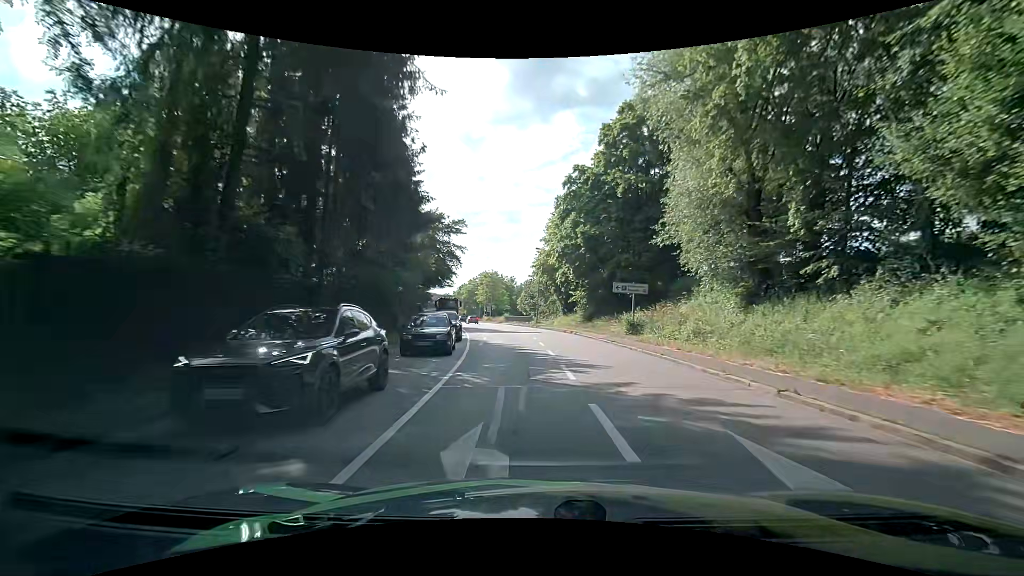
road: primary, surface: asphalt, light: Day
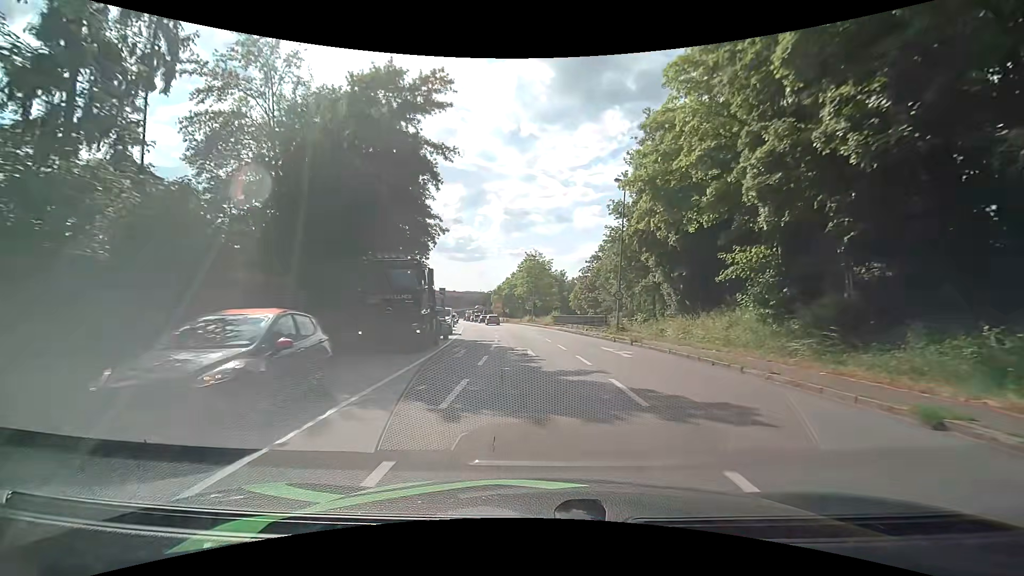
(-1.1, +32.9) m; -4°
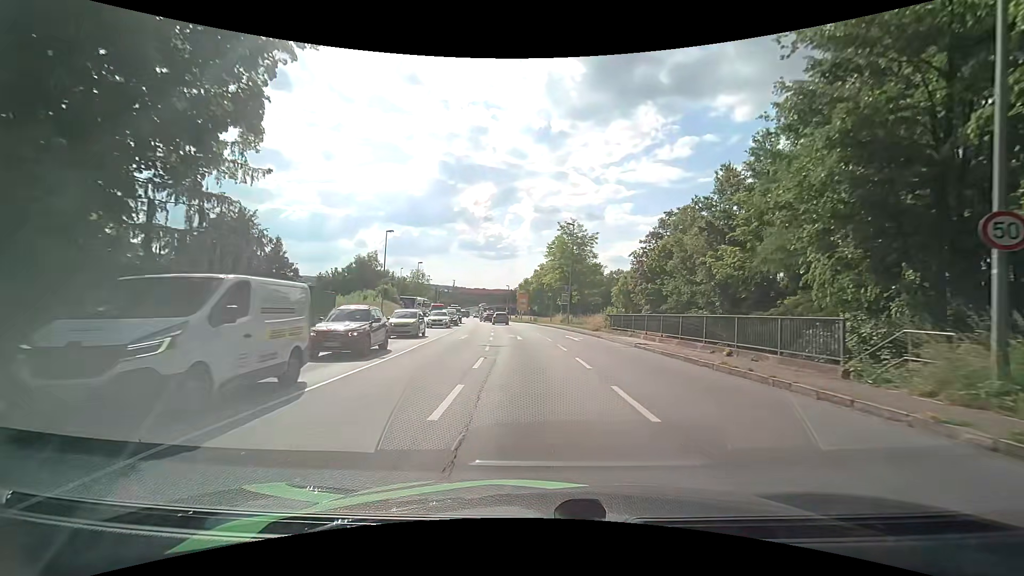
(-1.0, +25.0) m; -5°
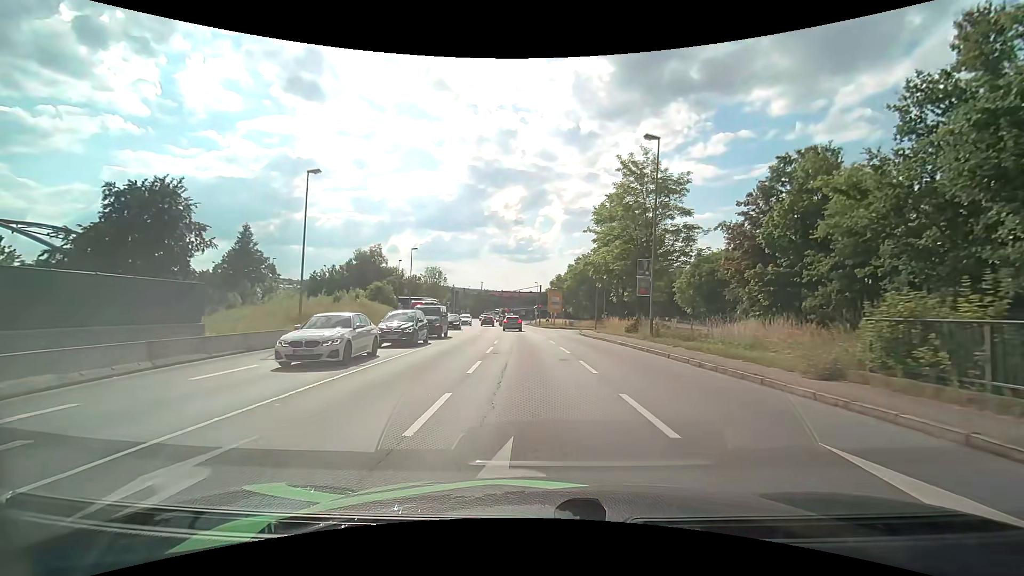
(-0.3, +24.8) m; -3°
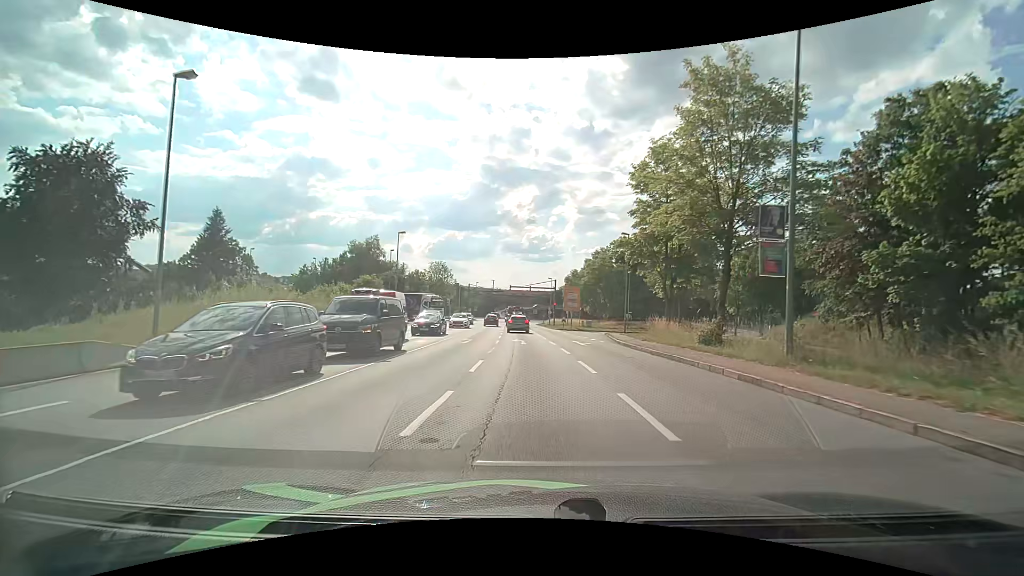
(-0.2, +12.1) m; -2°
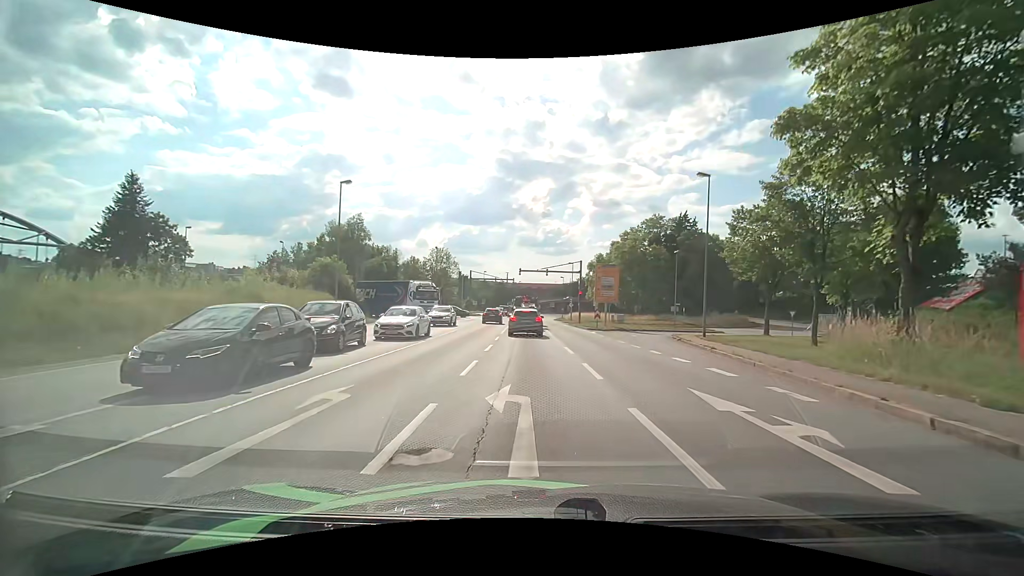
(-0.3, +19.0) m; -2°
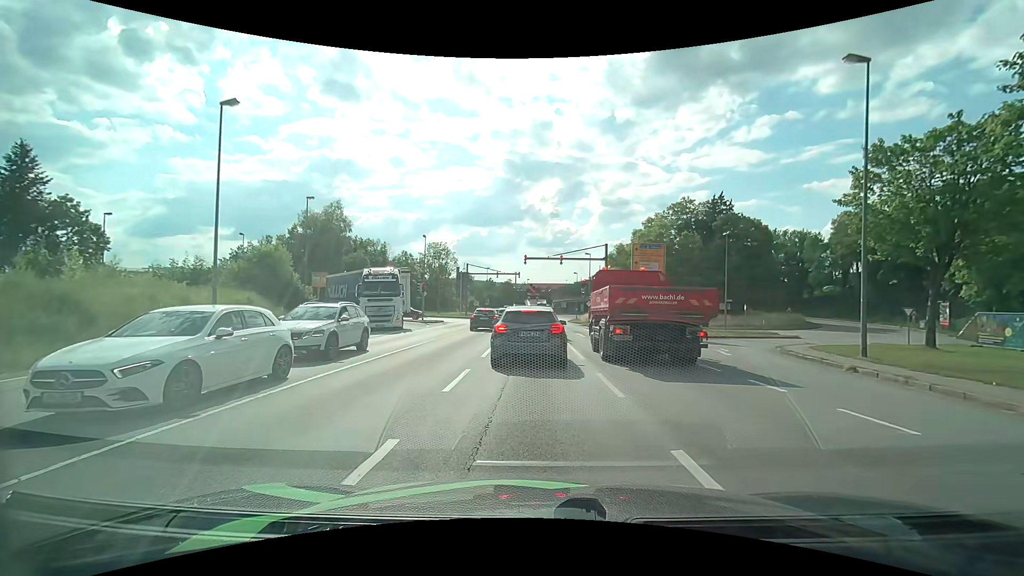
(-0.1, +13.5) m; +1°
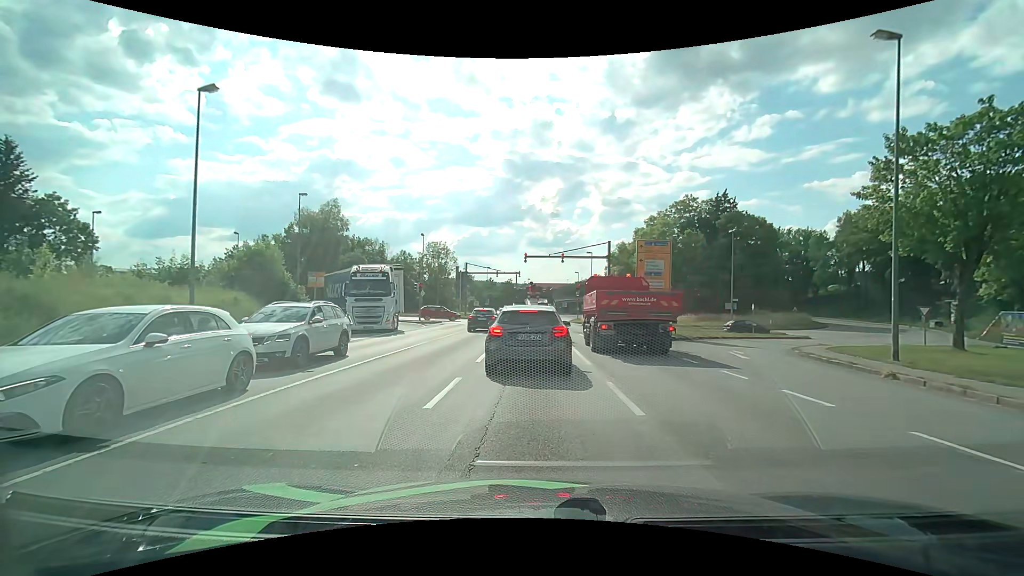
(0.0, +1.3) m; -2°
(0, +10) (0, +20) (0, +30) (0, +40) (-2, +50) (-8, +57) (-18, +59) (-28, +60) (-38, +61) (-48, +62) m
